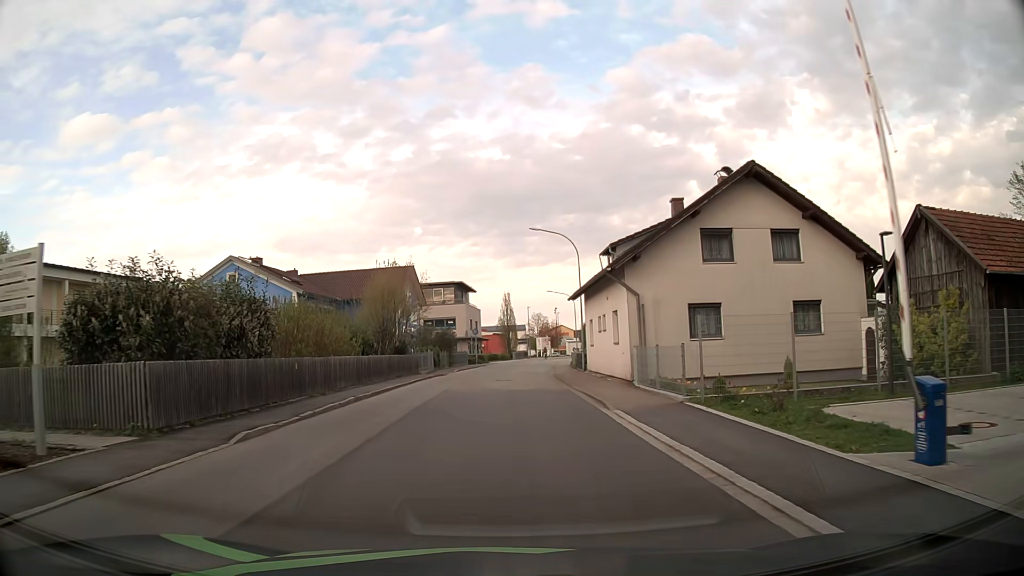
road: residential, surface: asphalt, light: Day
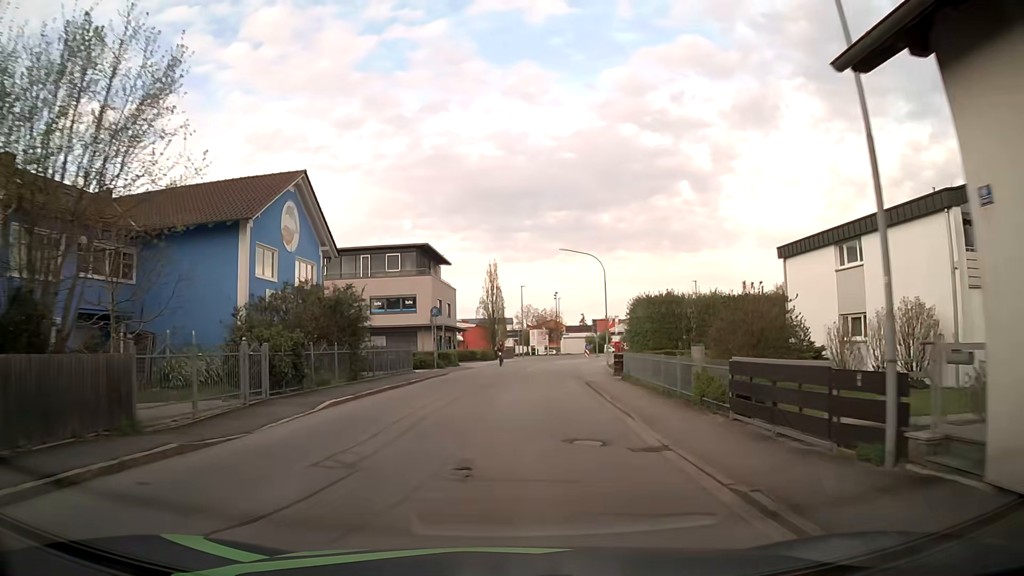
(+0.2, +29.7) m; +1°
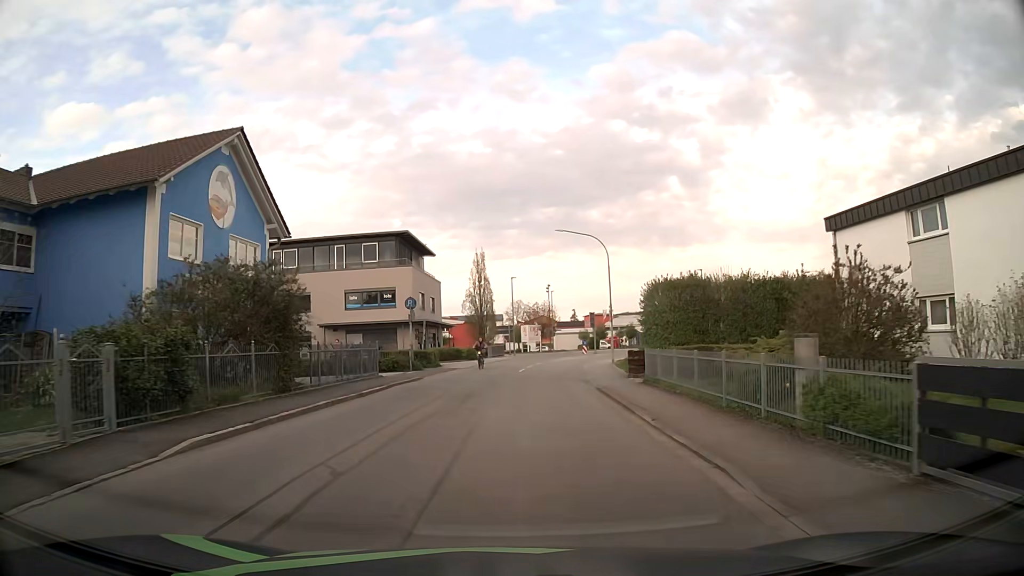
(+0.1, +6.1) m; +1°
(0, +10) (+1, +20) (+1, +30) (+3, +40) (+5, +50) (+9, +59) (+13, +68) (+18, +77) (+19, +87) (+21, +96) m
